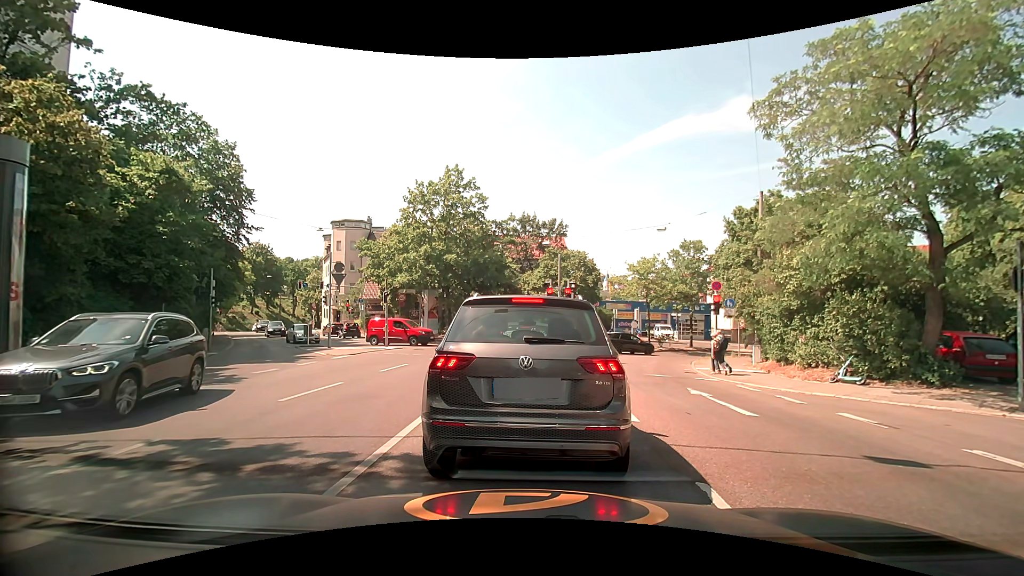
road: secondary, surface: asphalt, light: Day
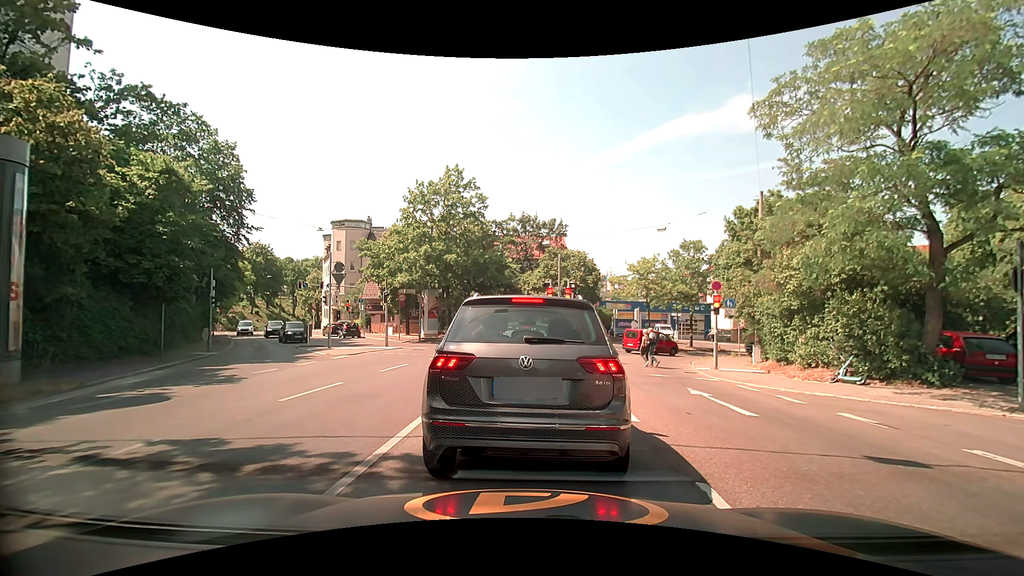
(0.0, 0.0) m; 0°
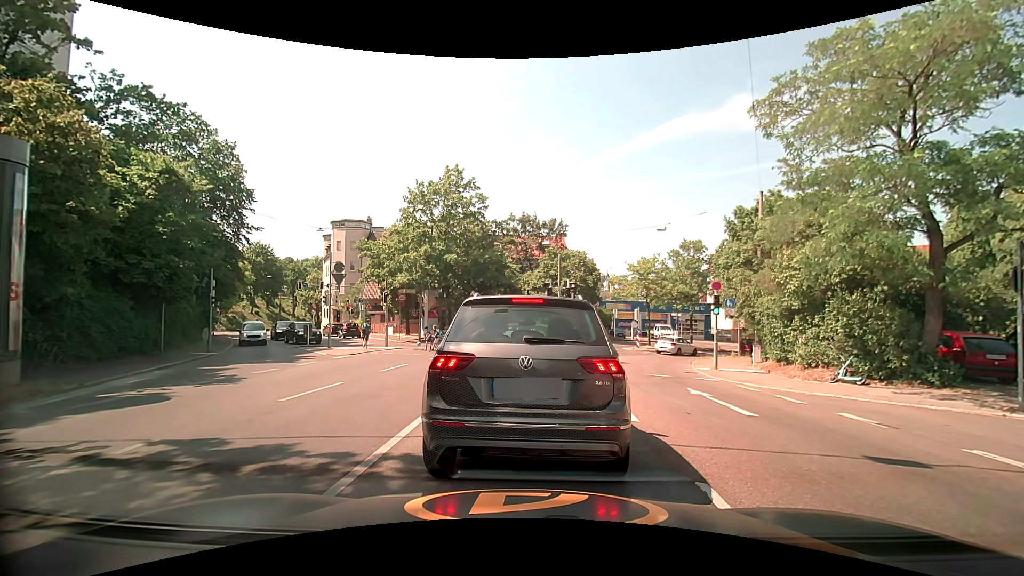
(0.0, 0.0) m; 0°
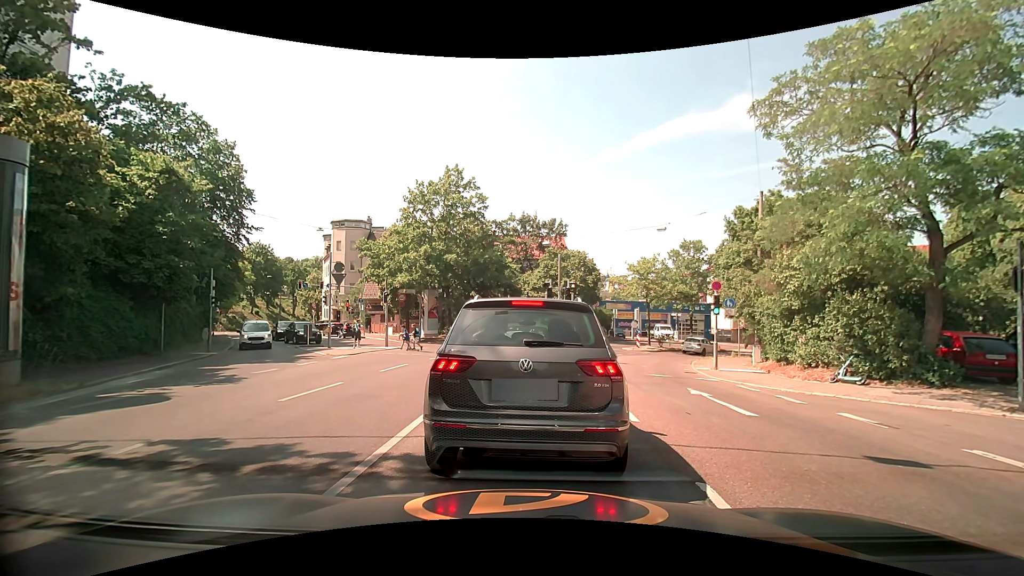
(0.0, 0.0) m; 0°
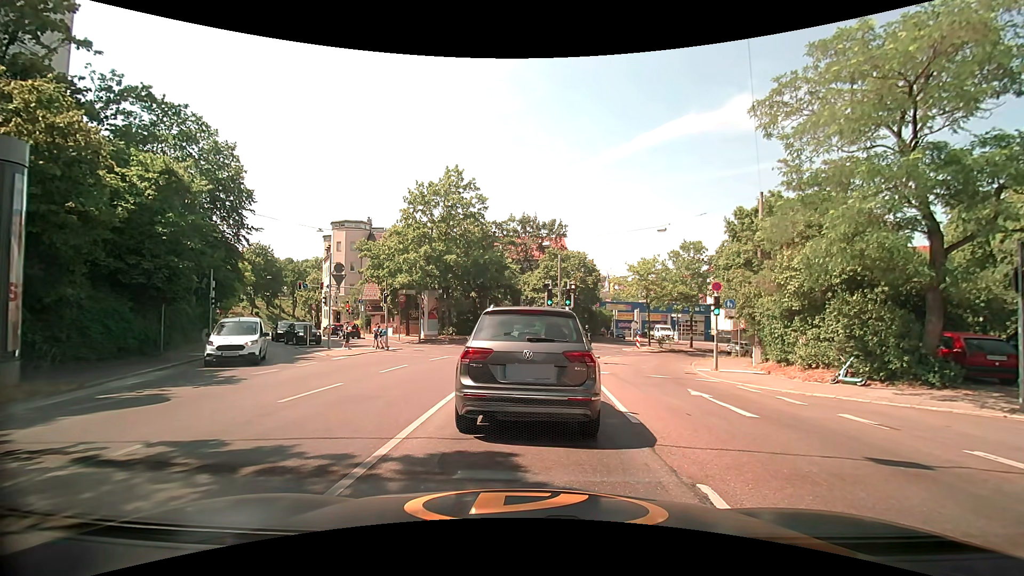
(0.0, 0.0) m; 0°
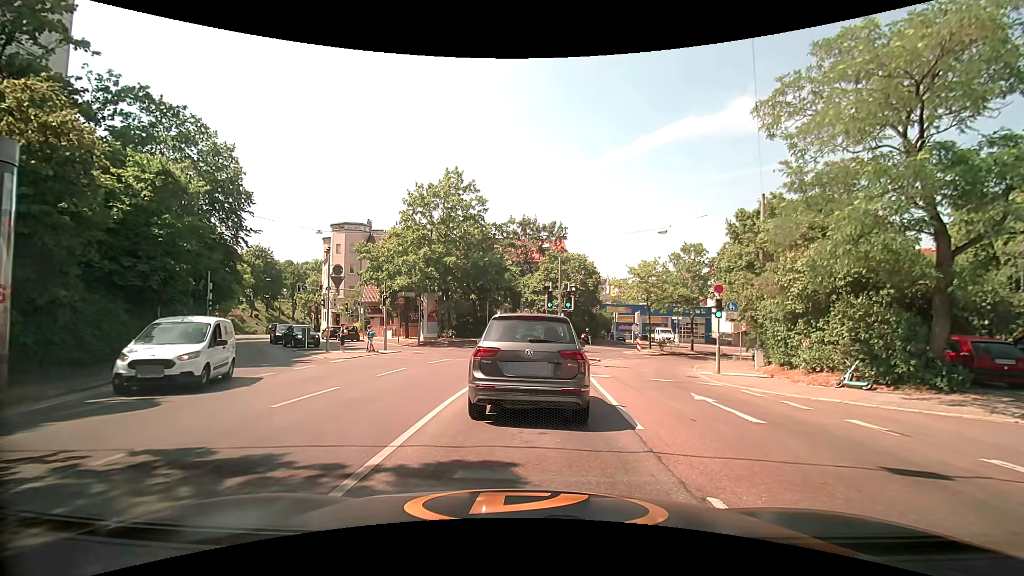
(0.0, +0.2) m; 0°
